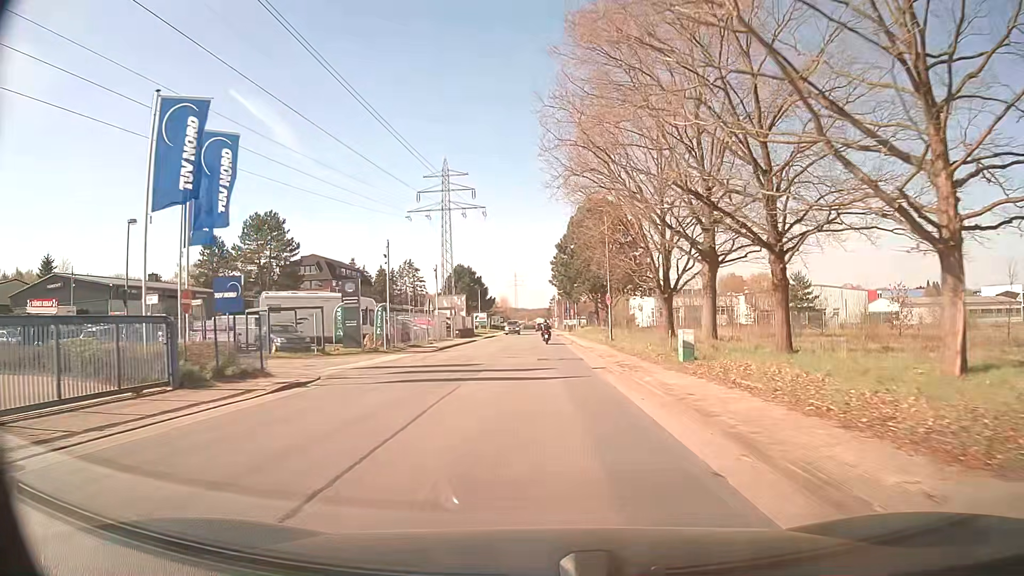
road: residential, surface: asphalt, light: Day
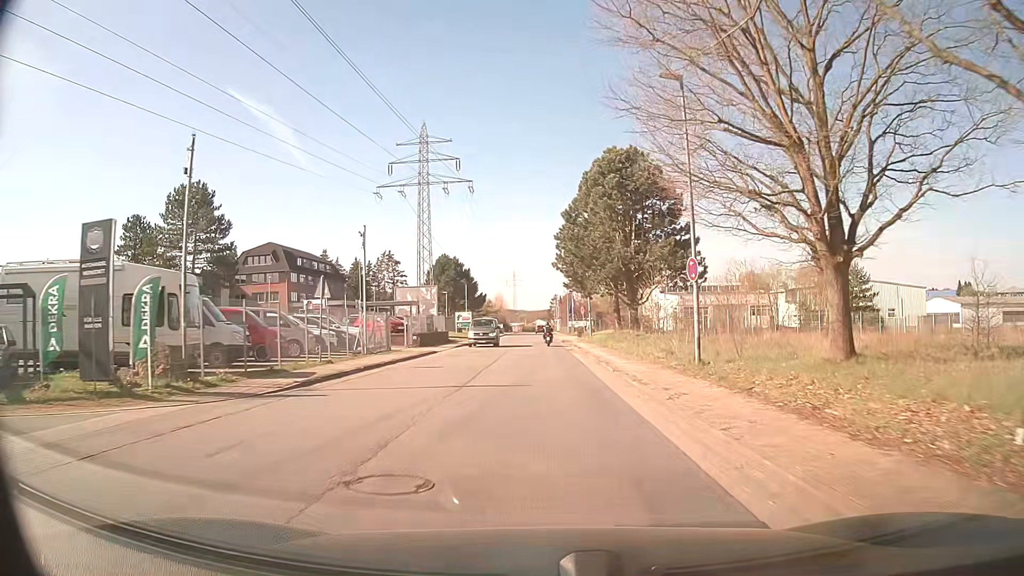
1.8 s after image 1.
(+0.1, +21.7) m; 0°
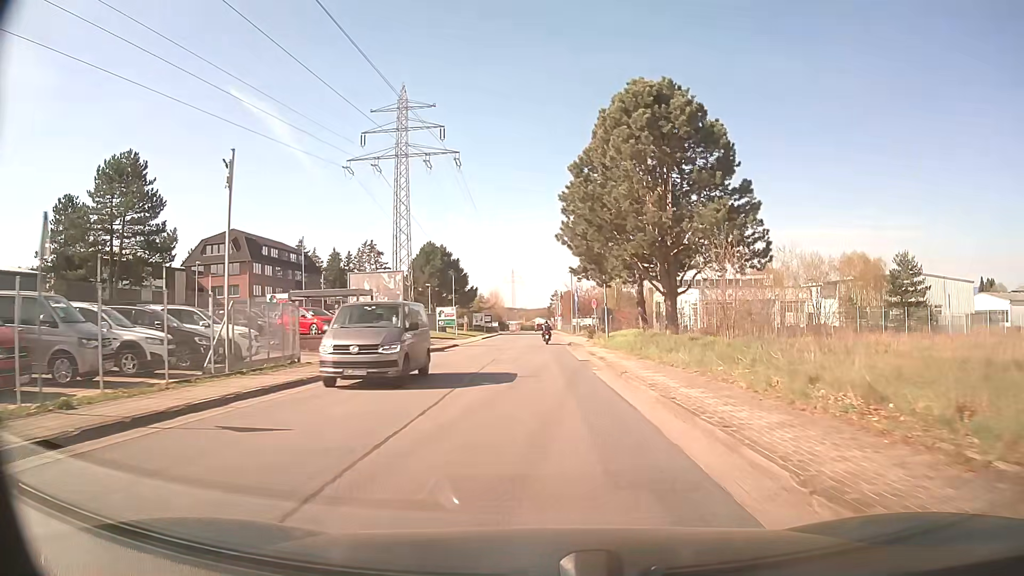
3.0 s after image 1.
(-0.1, +14.3) m; 0°
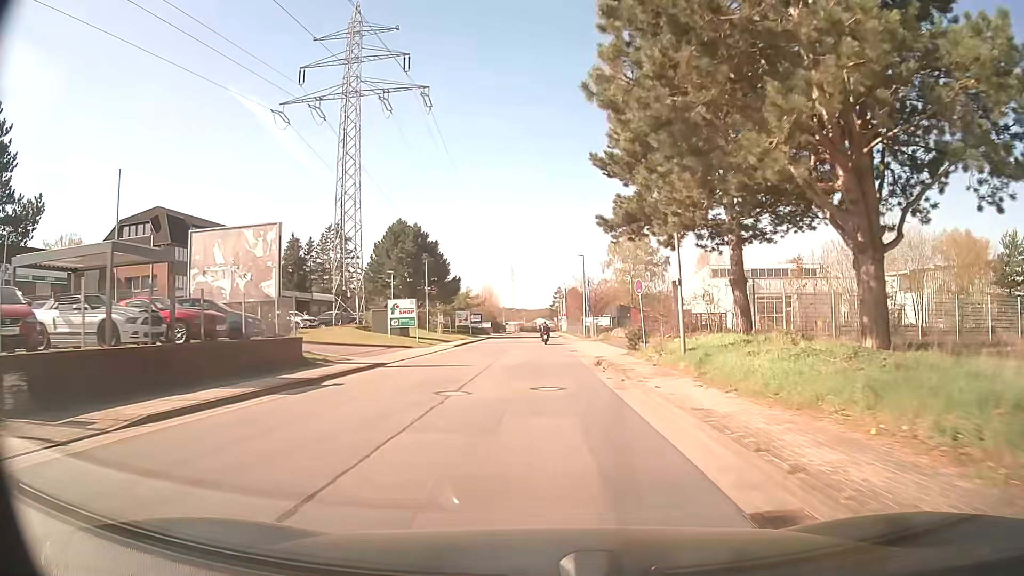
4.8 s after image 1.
(+0.1, +21.8) m; 0°
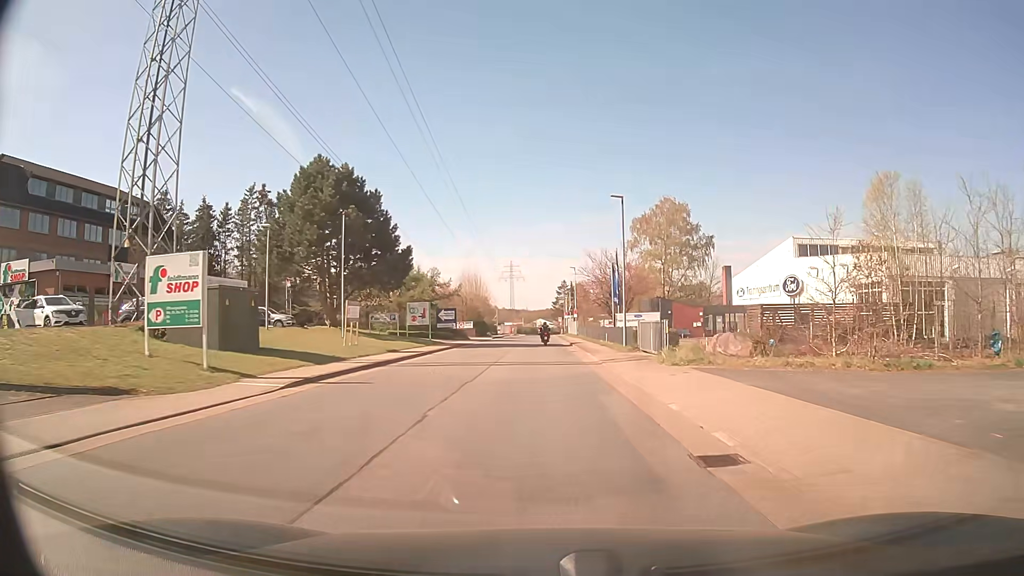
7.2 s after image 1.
(-0.1, +29.3) m; 0°
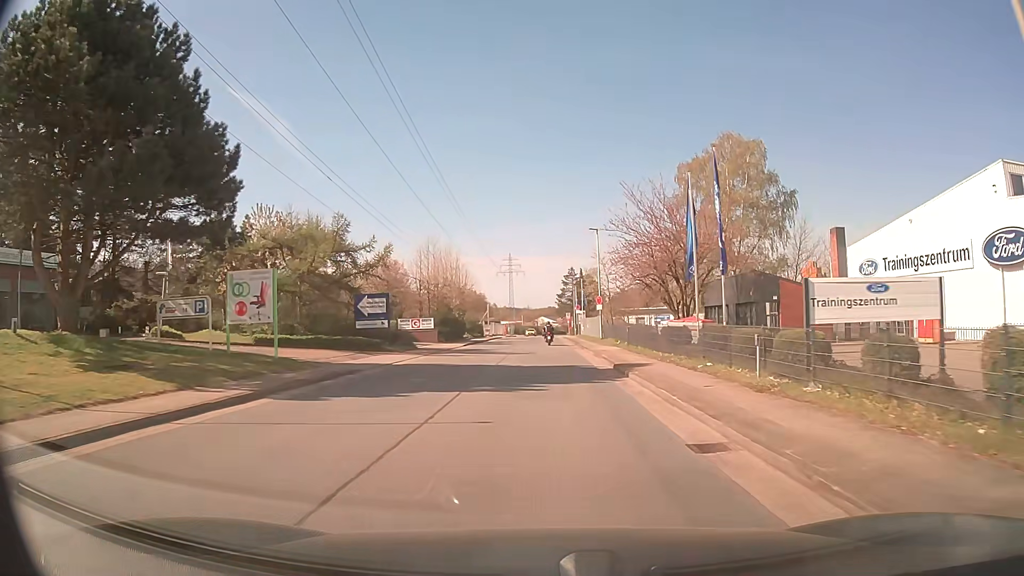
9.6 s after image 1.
(0.0, +29.5) m; 0°
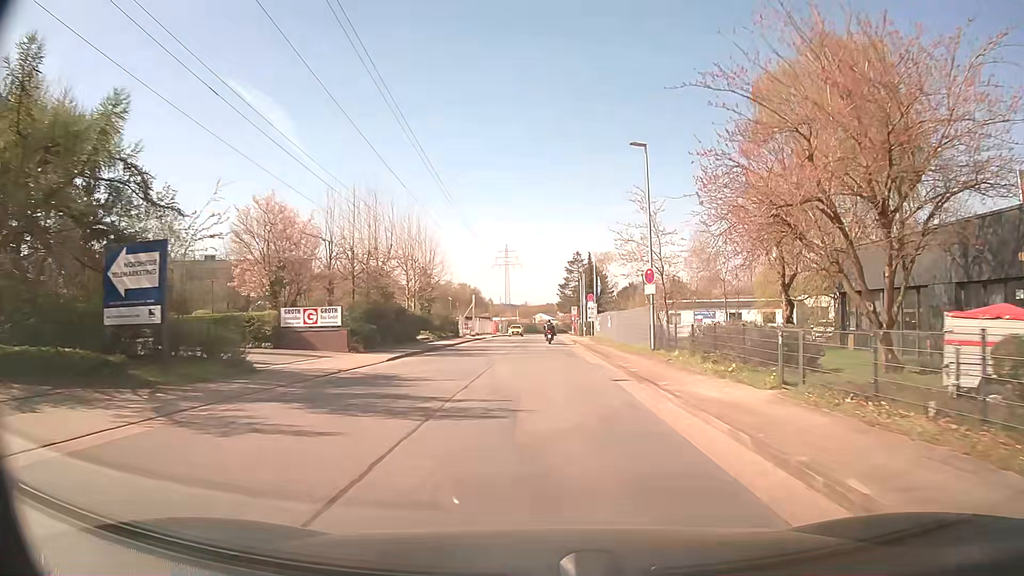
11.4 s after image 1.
(0.0, +22.4) m; +1°
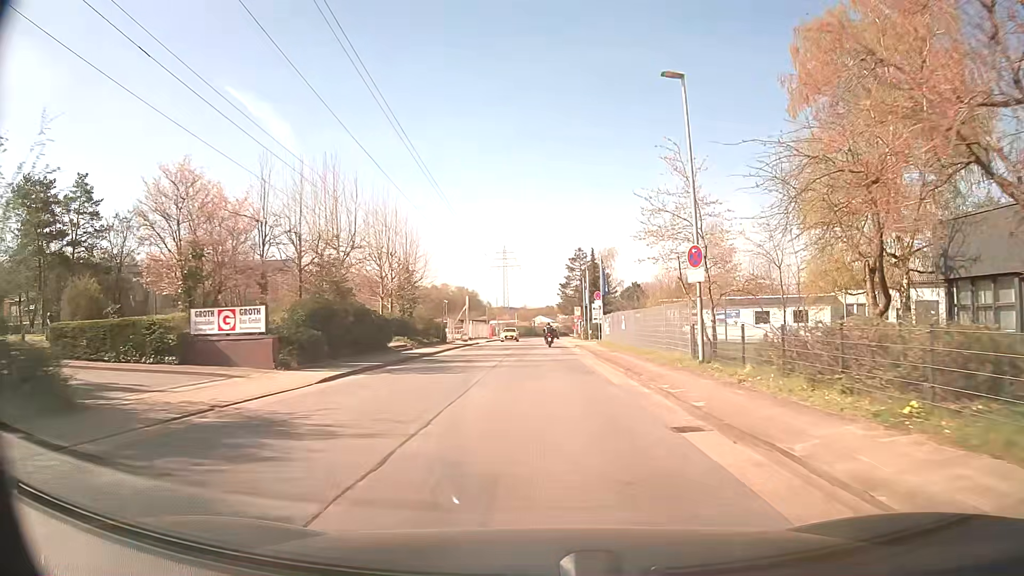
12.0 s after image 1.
(0.0, +7.5) m; 0°
